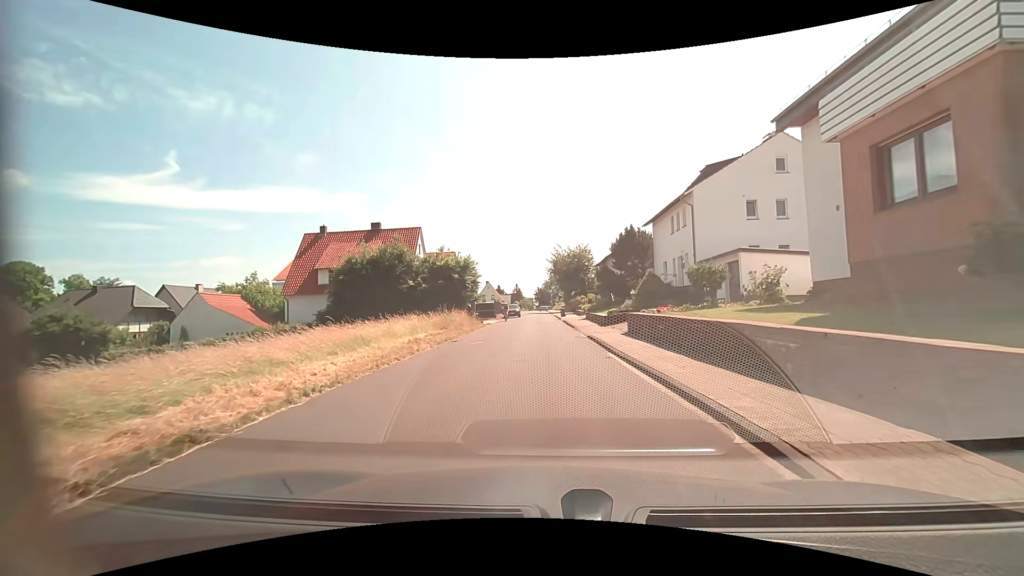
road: residential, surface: asphalt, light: Day
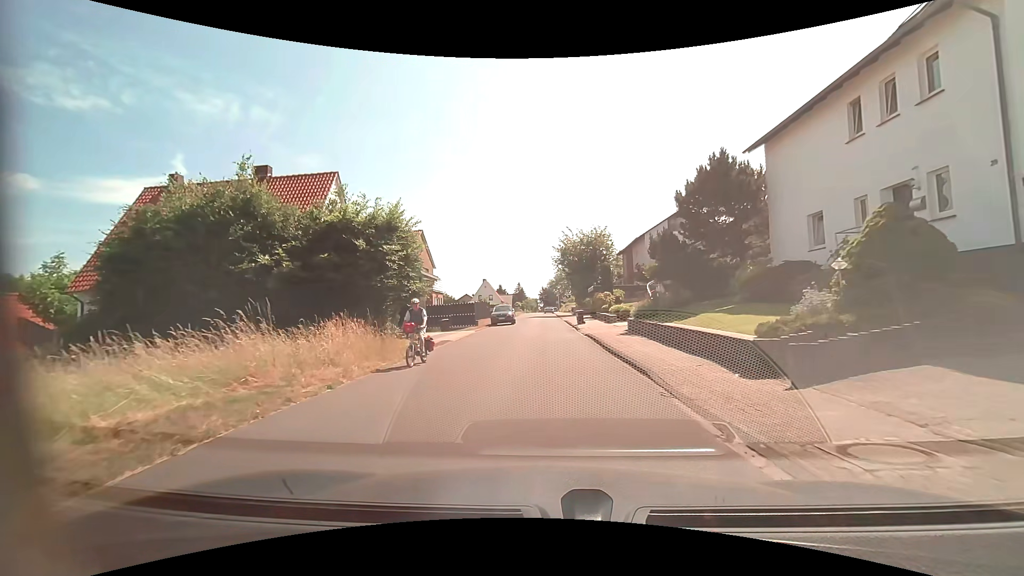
(-0.1, +19.9) m; -1°
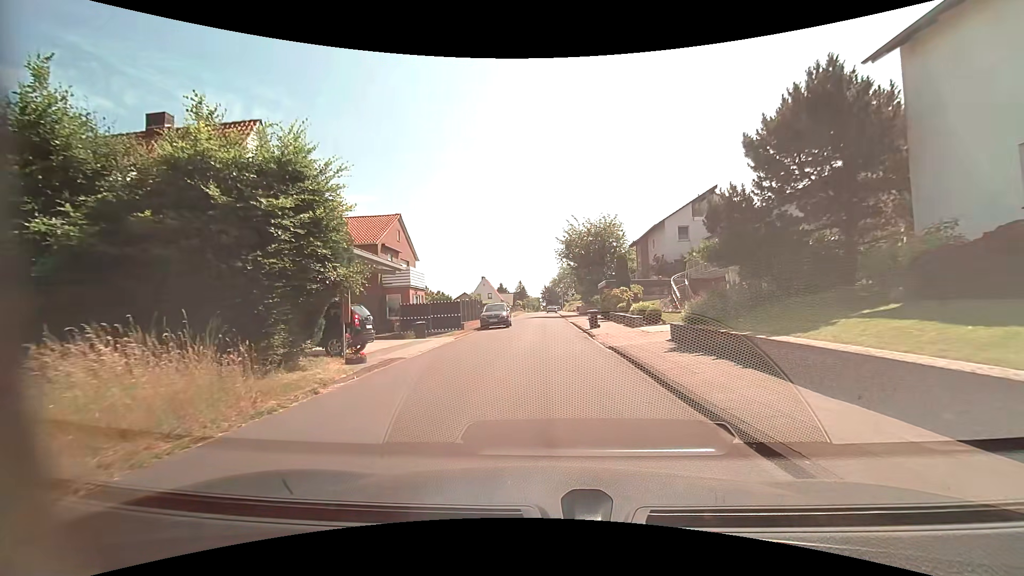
(0.0, +7.7) m; 0°
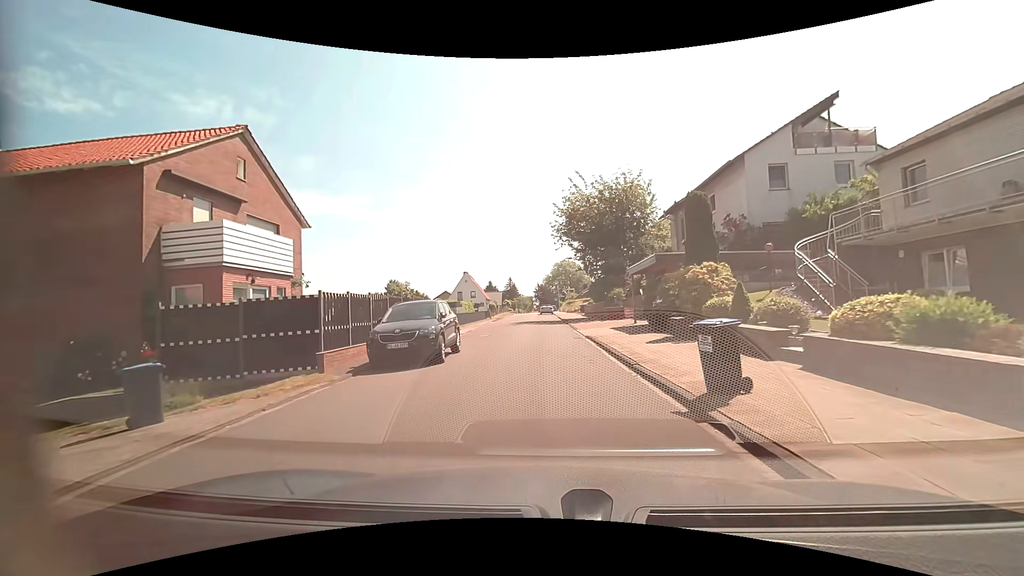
(+0.2, +19.2) m; +1°
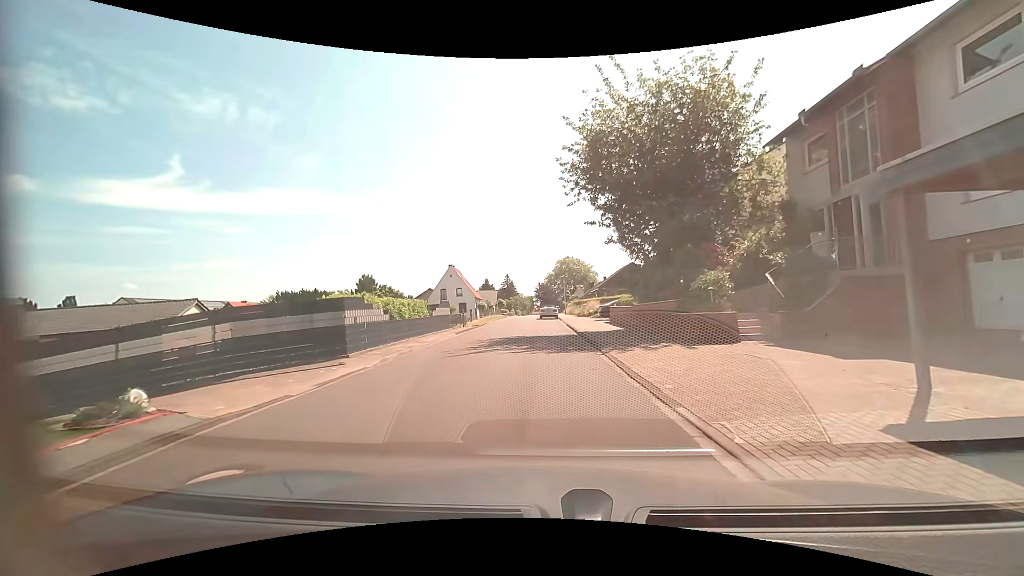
(0.0, +19.0) m; +1°
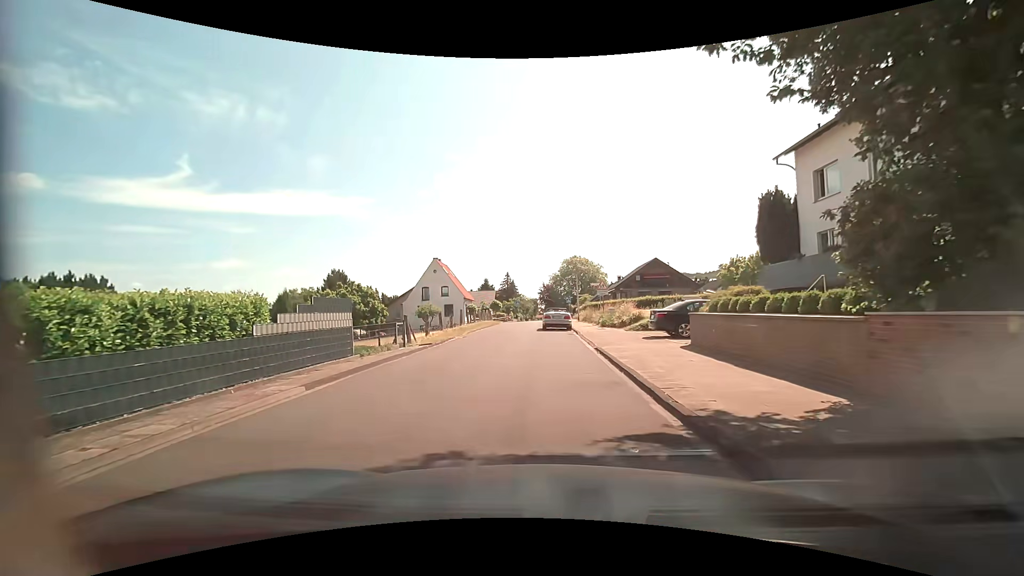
(-0.3, +16.6) m; -2°
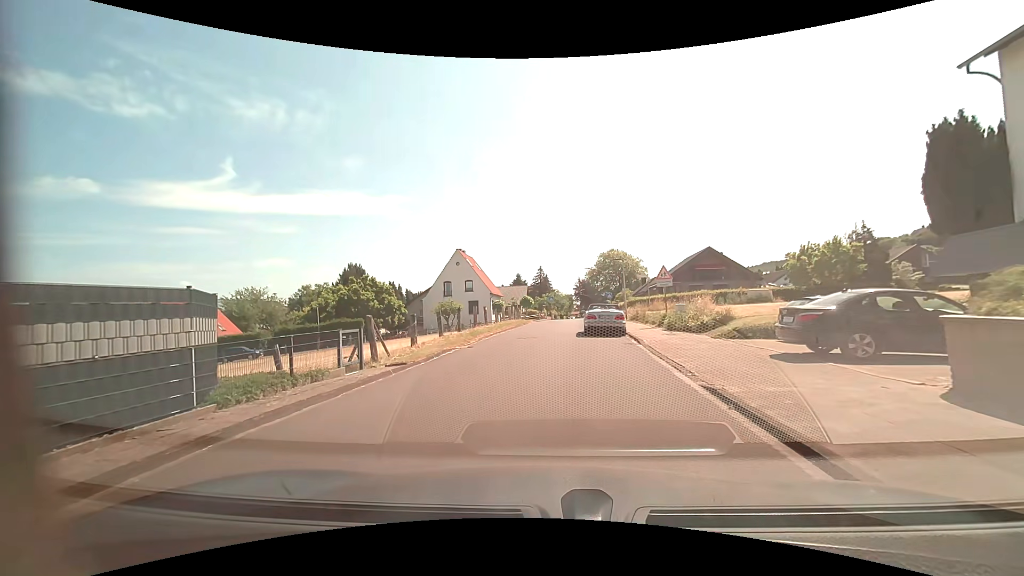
(-0.2, +8.2) m; -5°
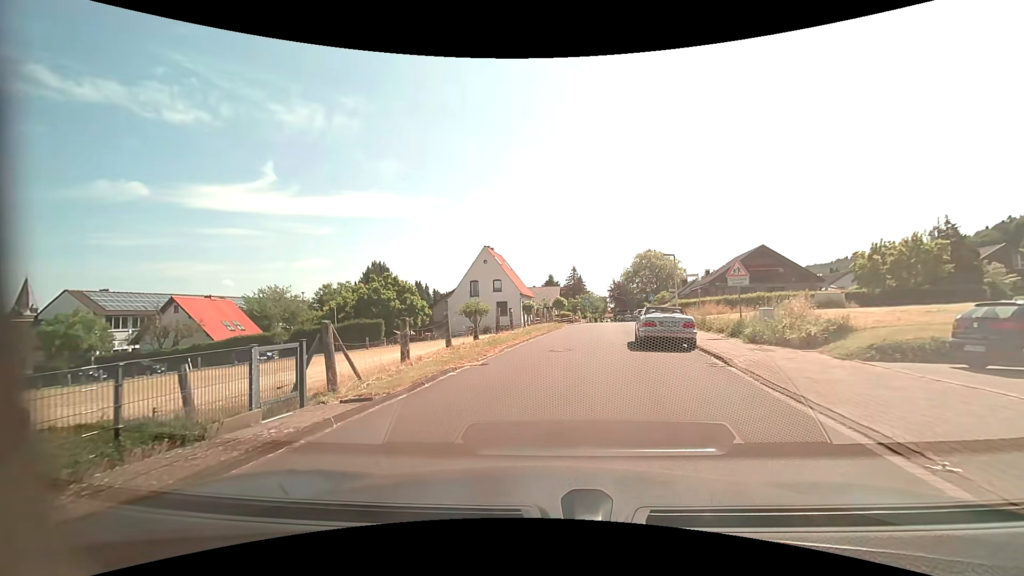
(0.0, +4.9) m; -2°
(0, +10) (0, +20) (+2, +30) (+5, +39) (+7, +49) (+8, +59) (+9, +69) (+10, +79) (+11, +89) (+13, +99) m
